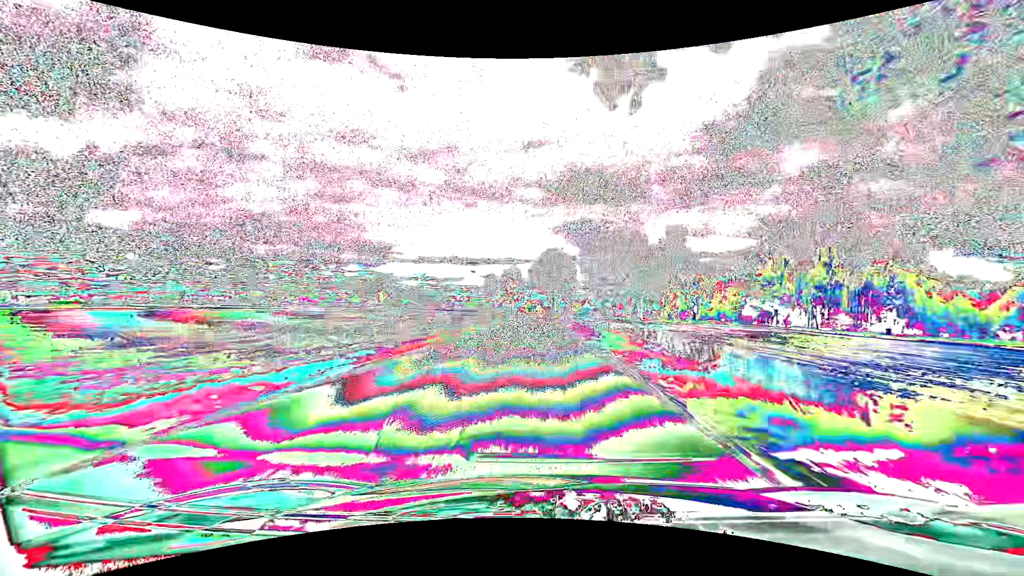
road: tertiary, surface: asphalt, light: Day
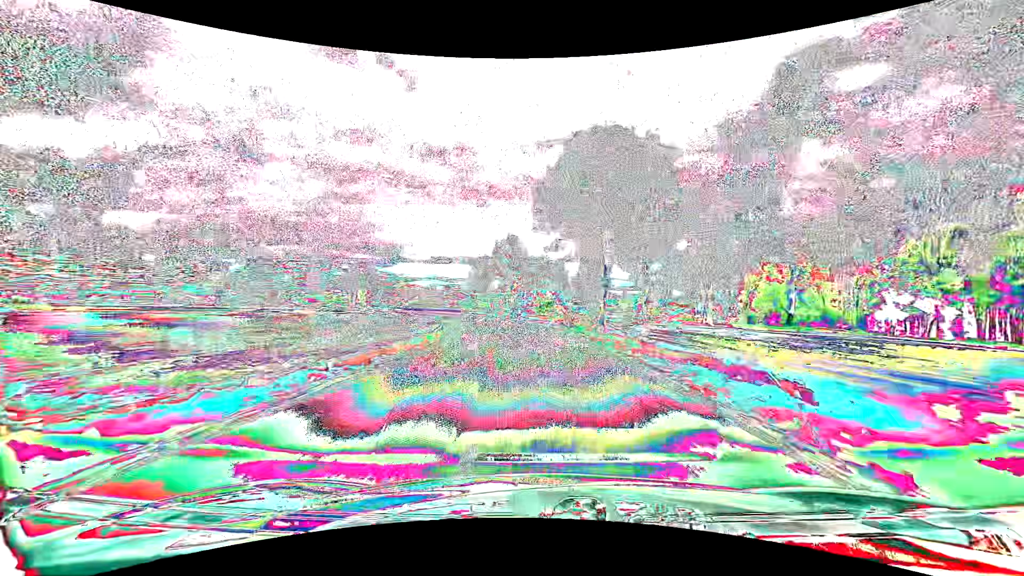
(-0.4, +59.6) m; -1°
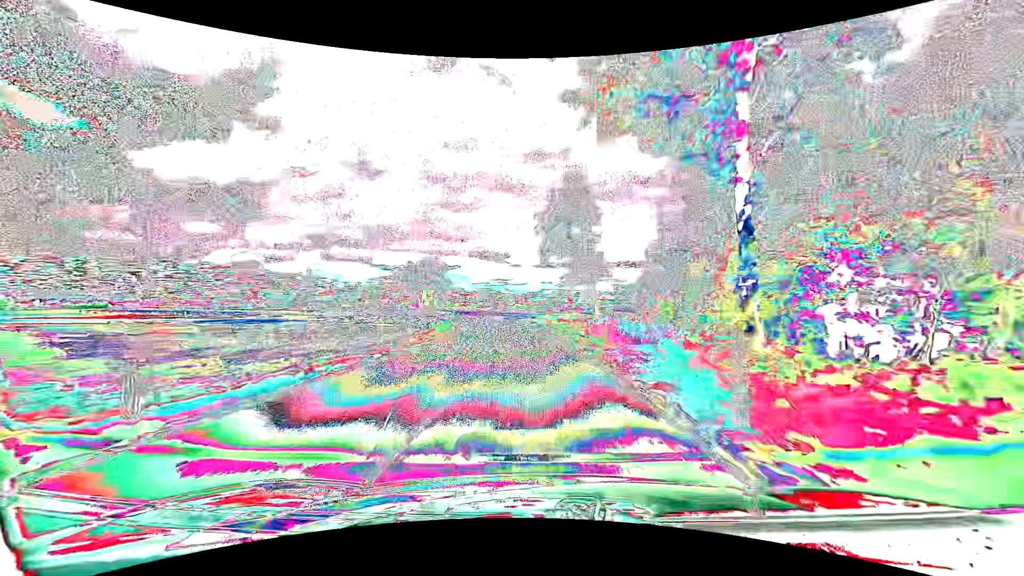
(-6.5, +71.1) m; -12°
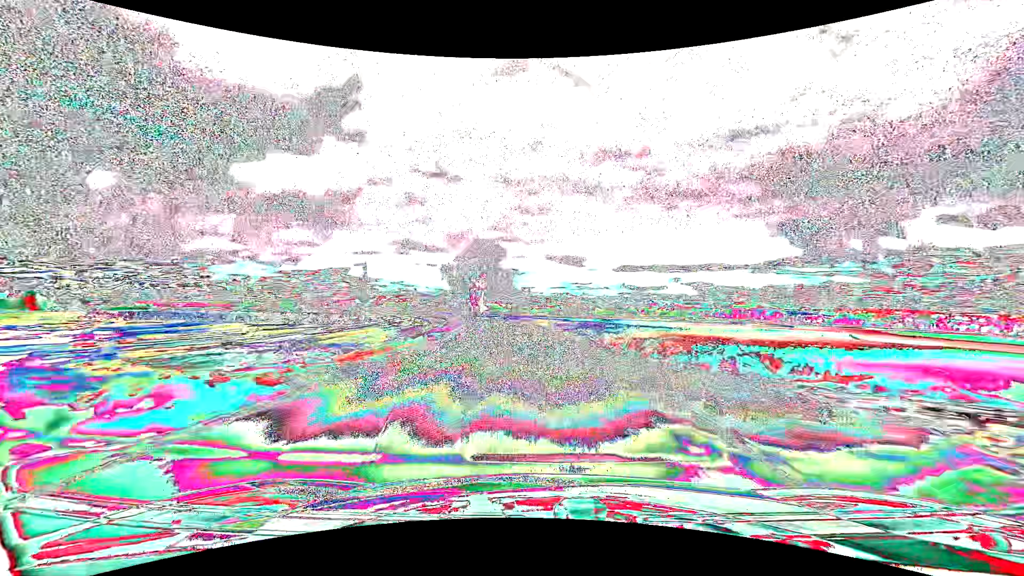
(-4.8, +57.4) m; -9°
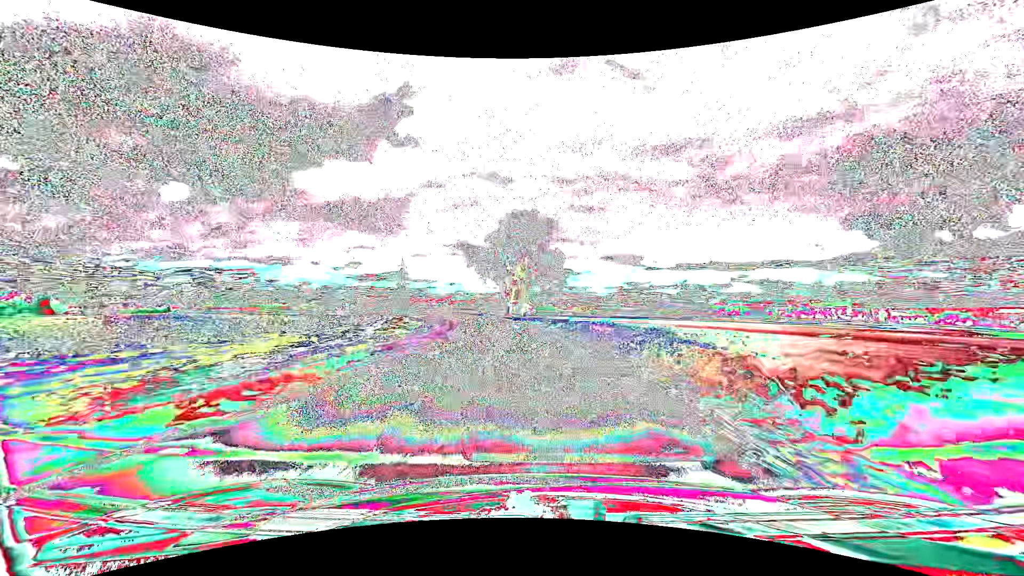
(-2.3, +43.6) m; -6°
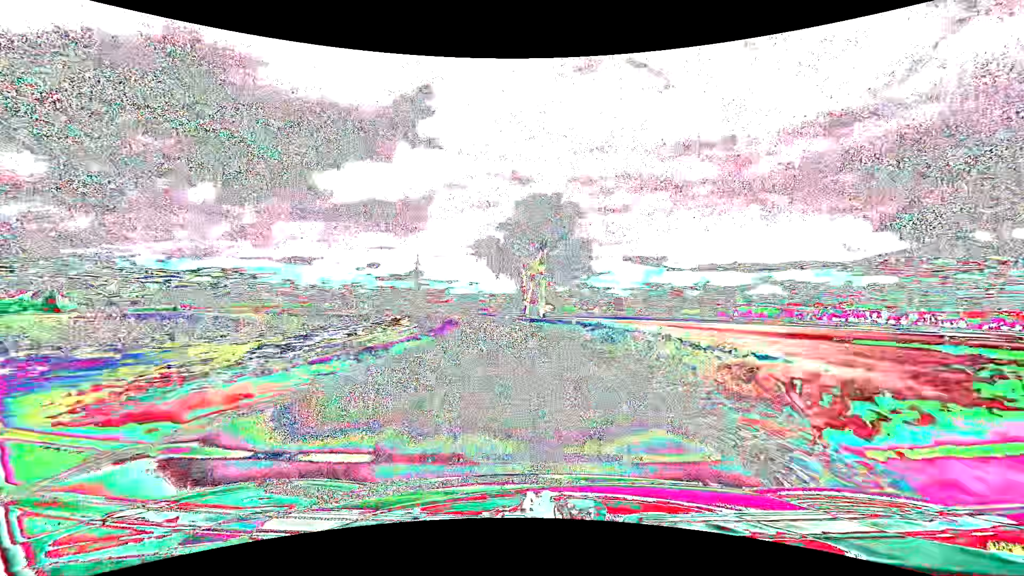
(-0.3, +14.6) m; -2°
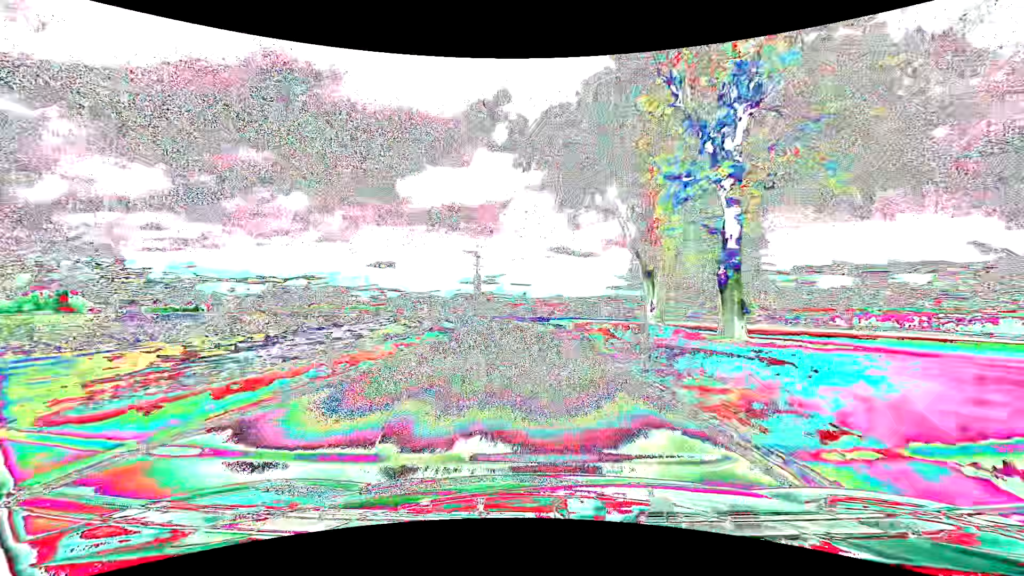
(-4.6, +58.4) m; -9°
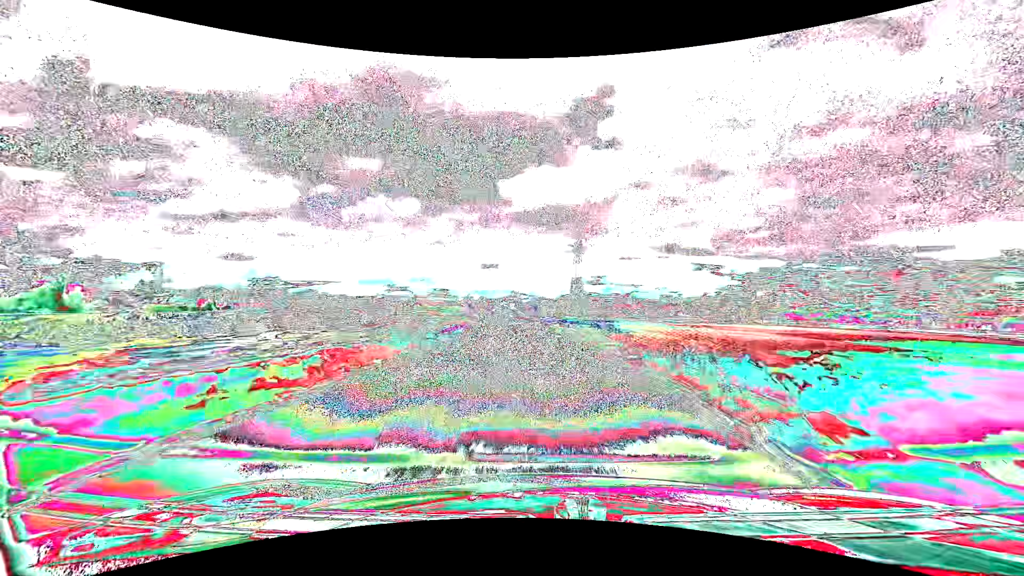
(-7.2, +73.6) m; -12°
(0, +10) (-1, +20) (-1, +30) (-2, +40) (-3, +50) (-4, +60) (-5, +70) (-6, +80) (-8, +90) (-9, +99) m
